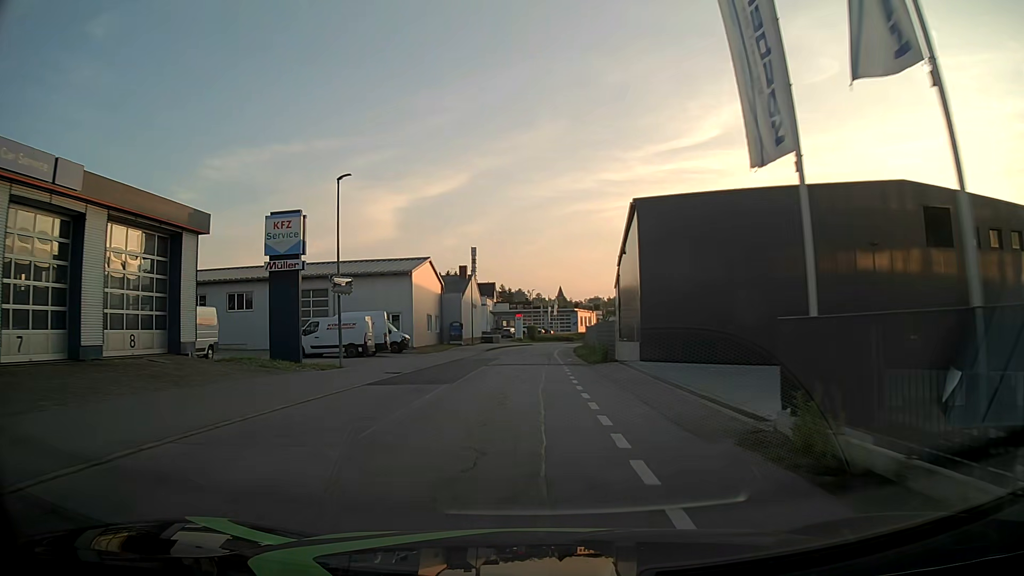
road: residential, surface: asphalt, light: Day
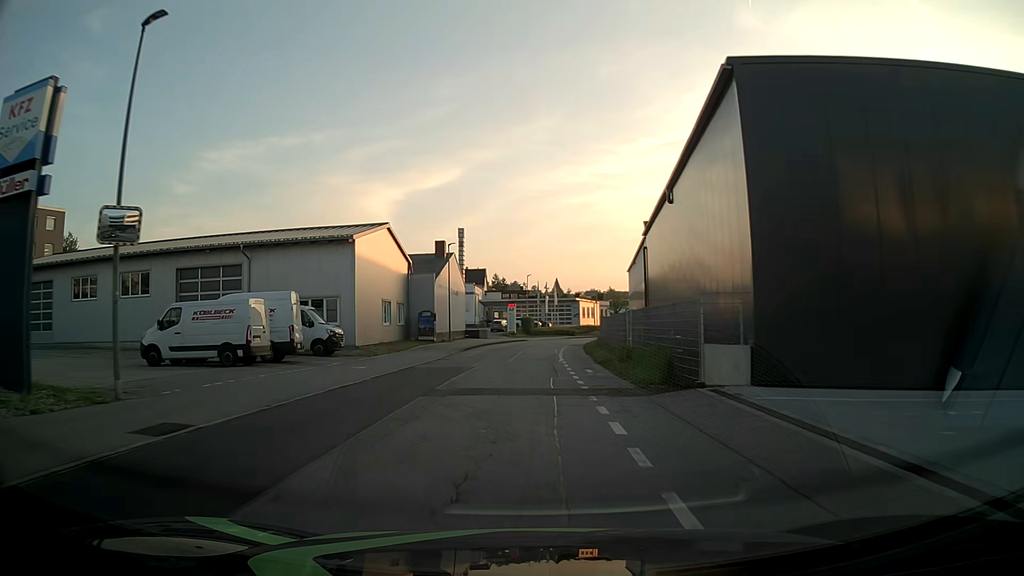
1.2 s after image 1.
(+0.1, +15.5) m; 0°
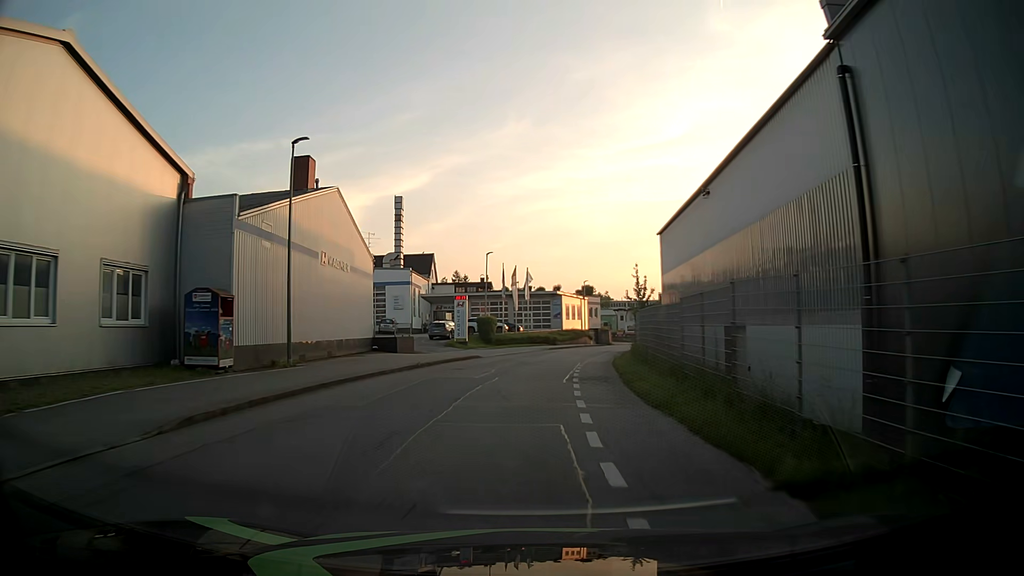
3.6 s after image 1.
(+0.8, +31.1) m; +4°
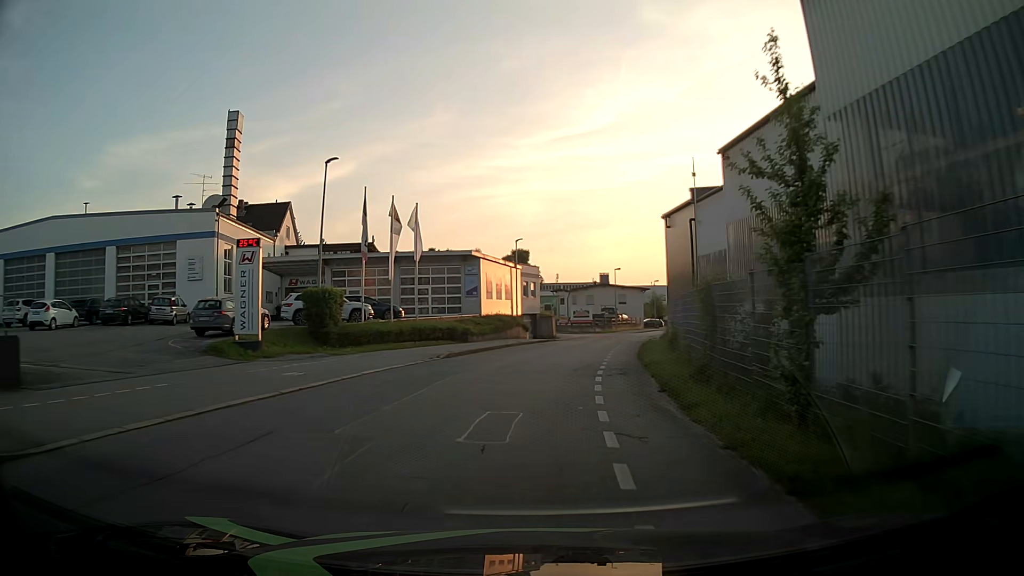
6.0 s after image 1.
(+0.8, +30.7) m; +4°
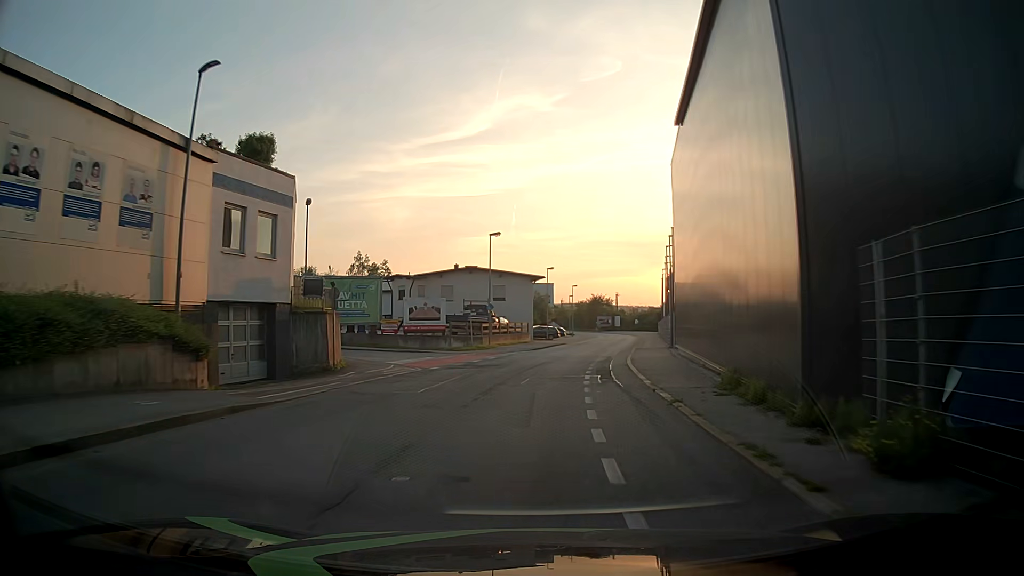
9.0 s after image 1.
(+4.1, +38.1) m; +12°
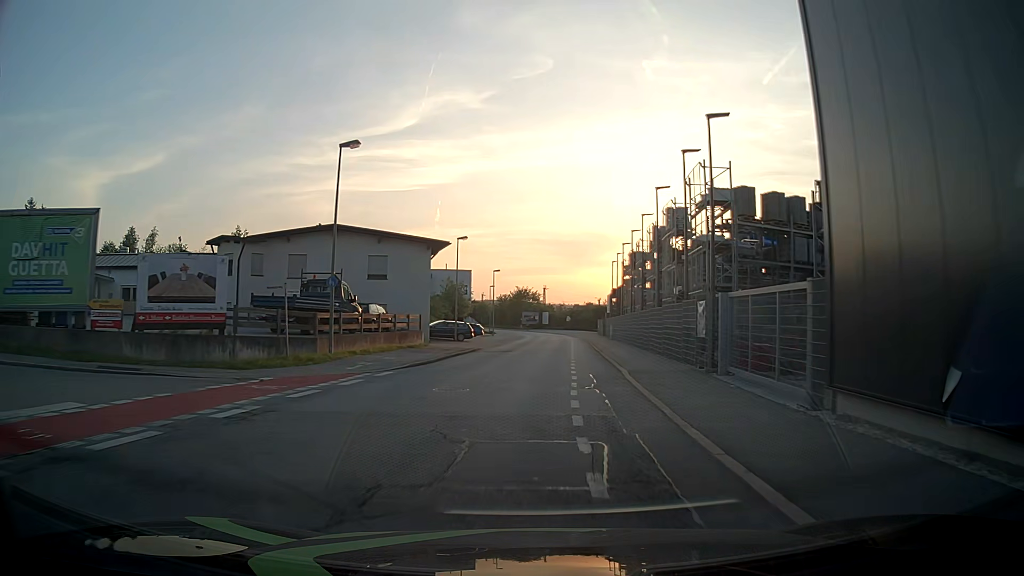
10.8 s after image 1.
(+1.5, +22.9) m; +7°
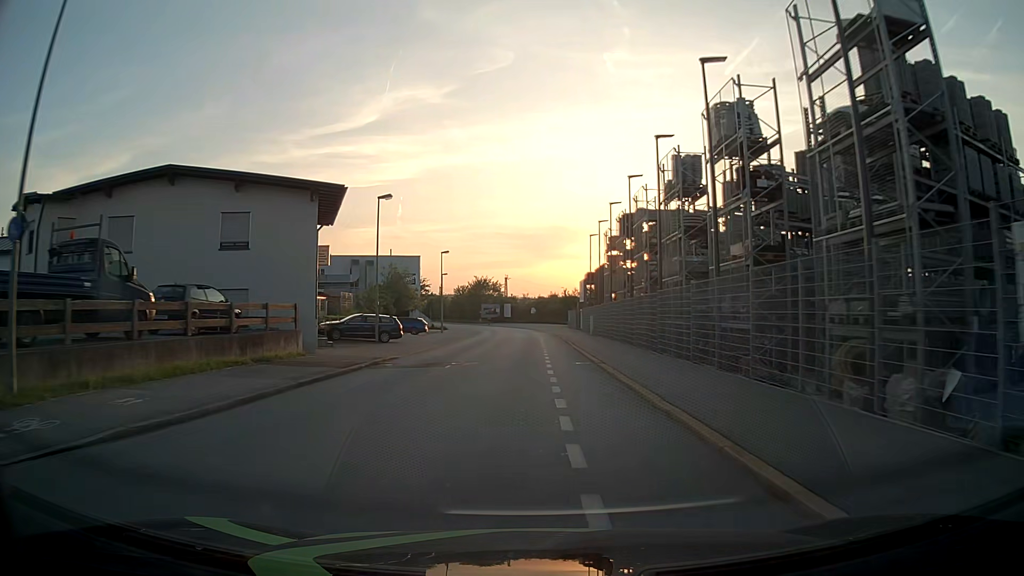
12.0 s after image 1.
(+0.3, +15.4) m; +3°
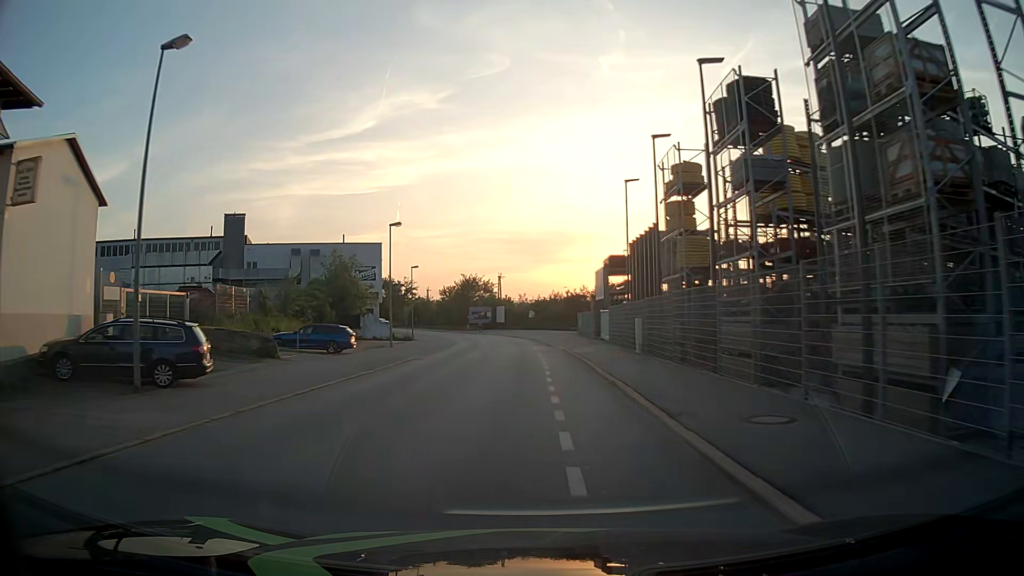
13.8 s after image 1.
(0.0, +22.9) m; 0°
(0, +10) (0, +20) (0, +30) (-1, +40) (-1, +50) (-3, +60) (-4, +70) (-6, +80) (-8, +89) (-11, +99) m
